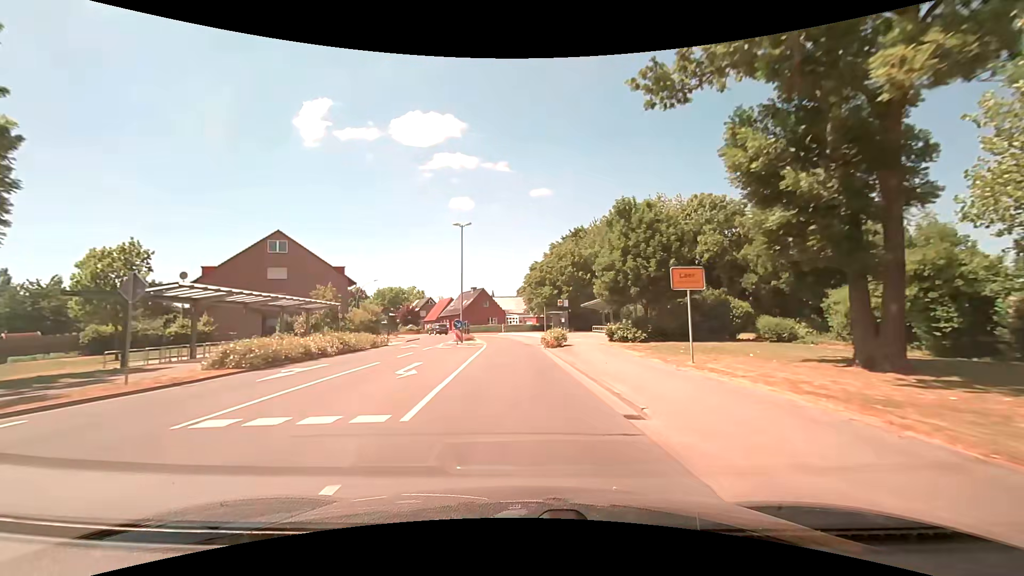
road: secondary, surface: asphalt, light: Day
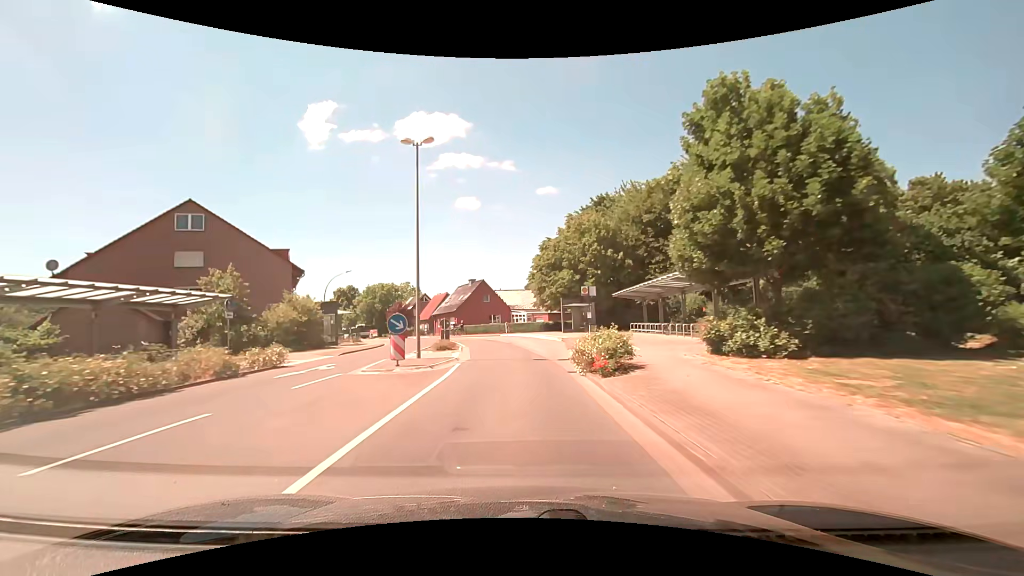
(0.0, +16.2) m; -1°
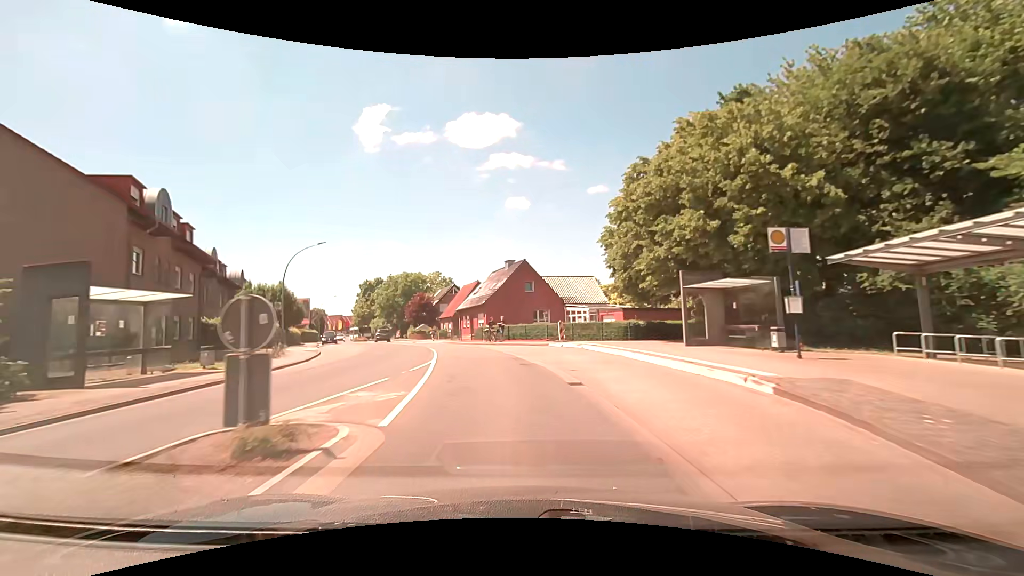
(-0.9, +23.6) m; -5°
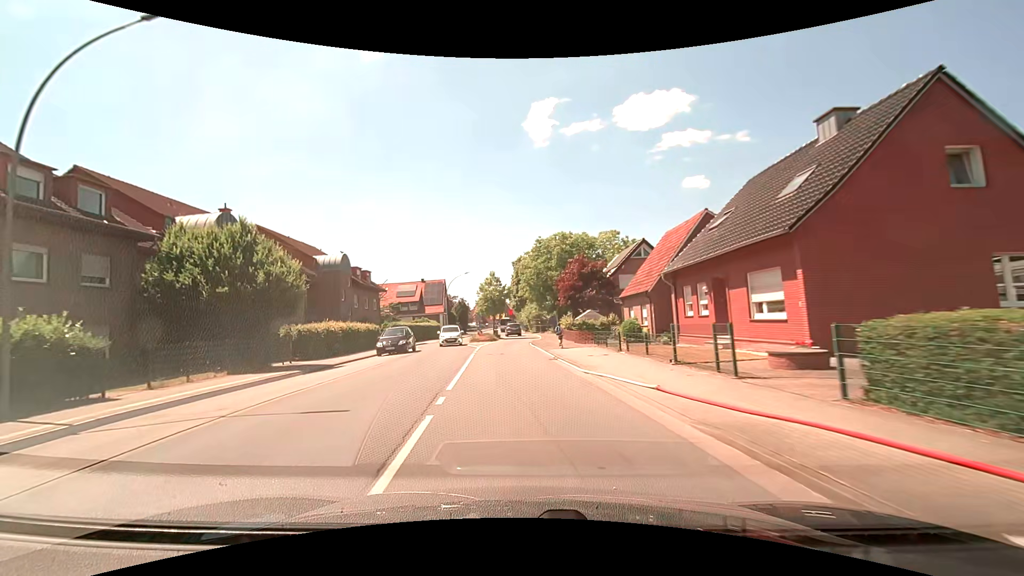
(-6.0, +35.5) m; -20°
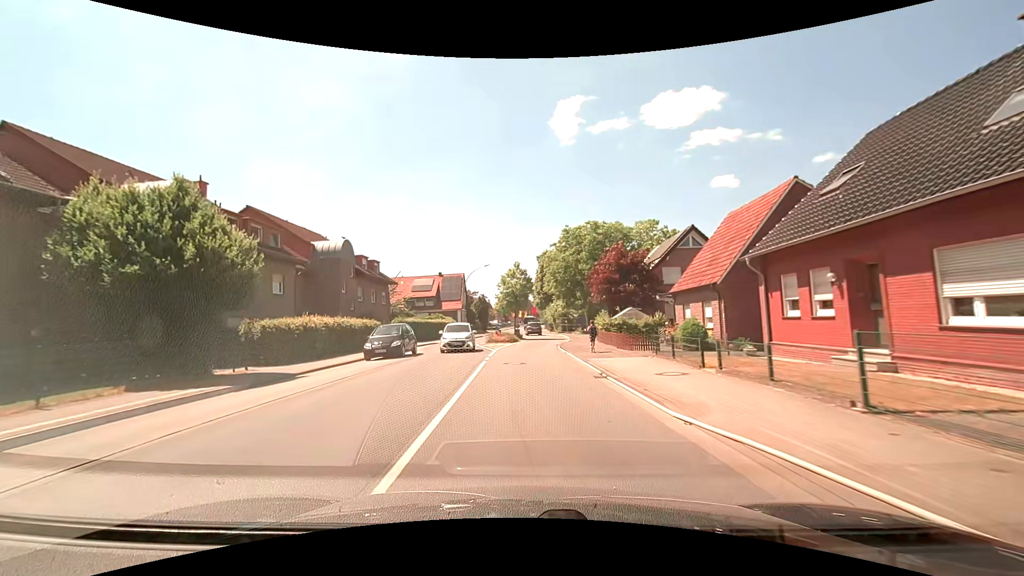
(-0.3, +6.5) m; -4°
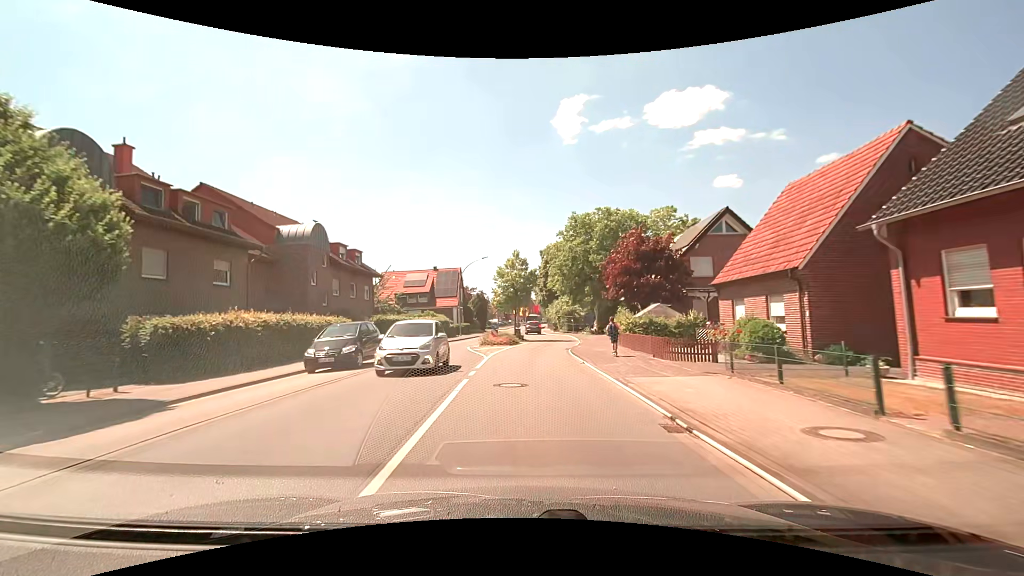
(0.0, +6.3) m; 0°
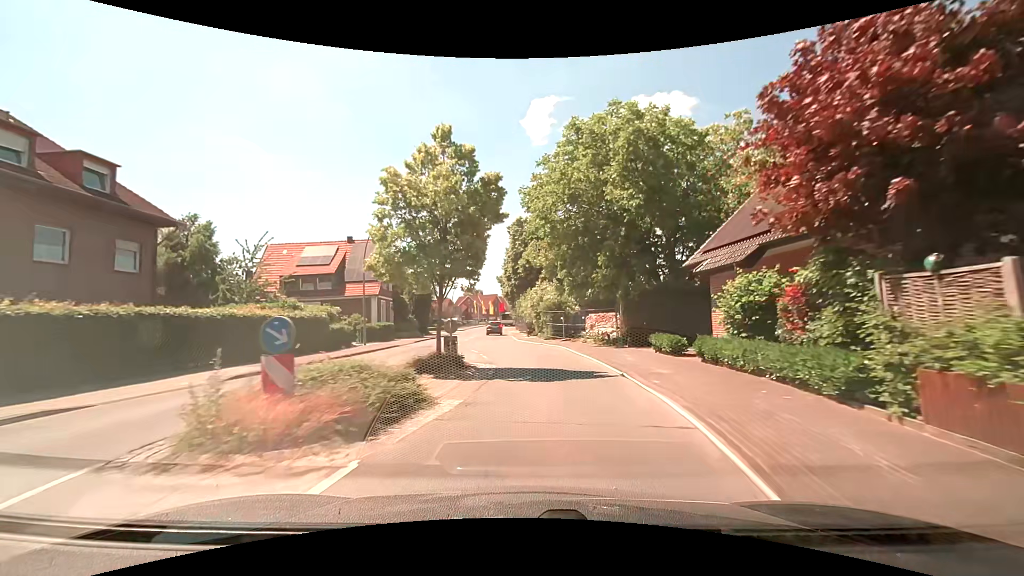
(+0.6, +24.6) m; +4°
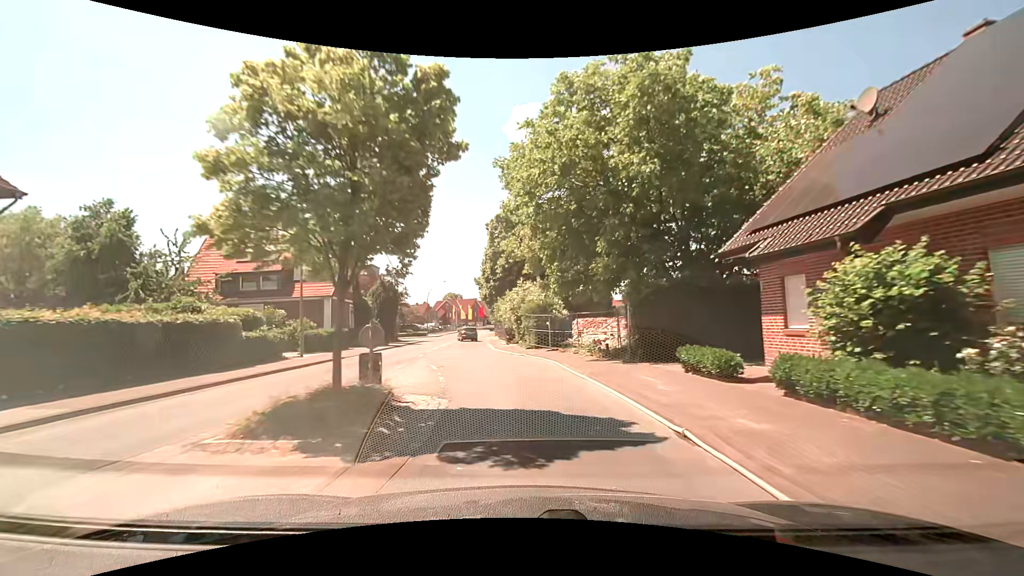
(+0.1, +6.1) m; +2°
